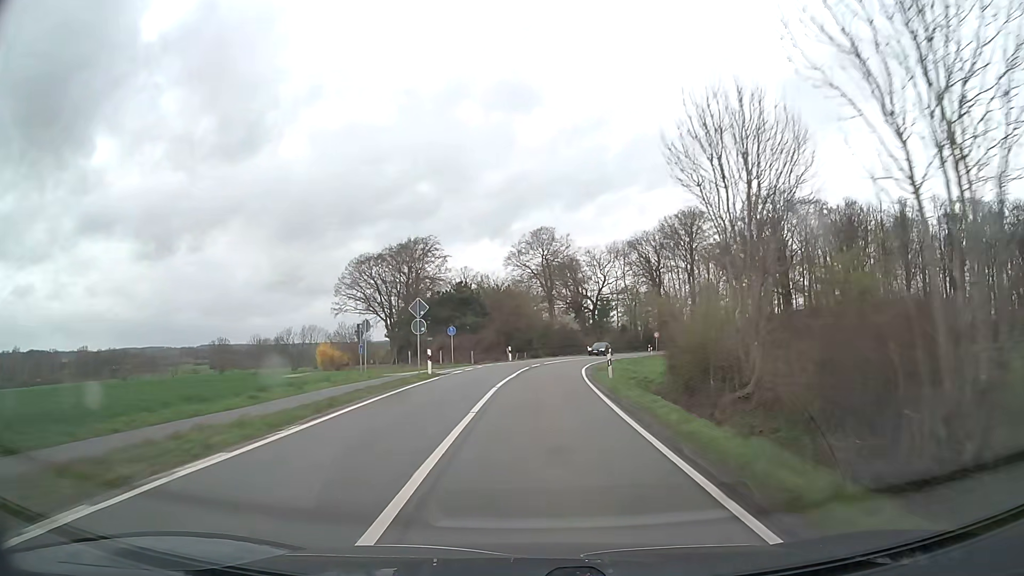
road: secondary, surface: asphalt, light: Day
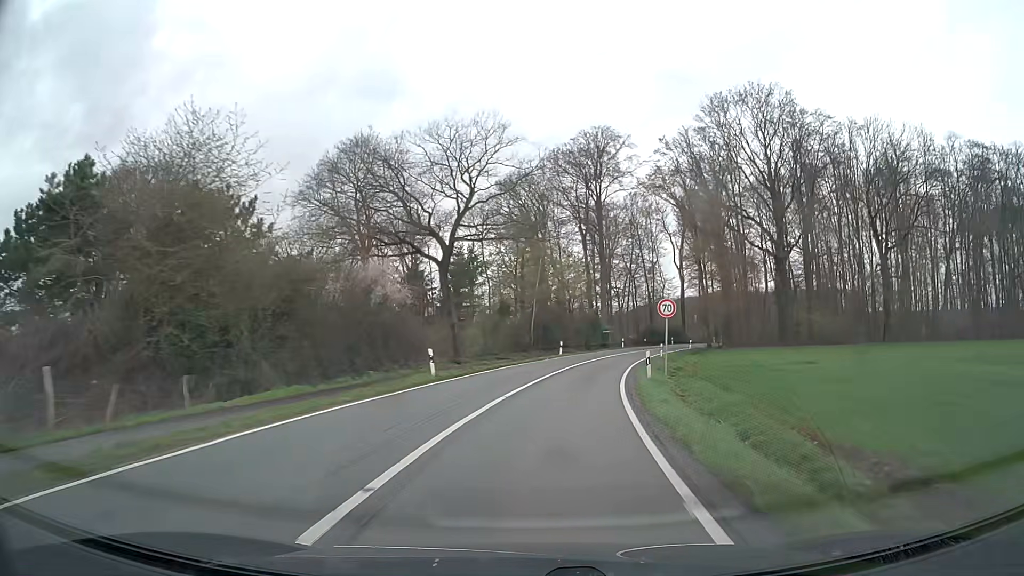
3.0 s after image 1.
(+4.3, +53.9) m; +13°
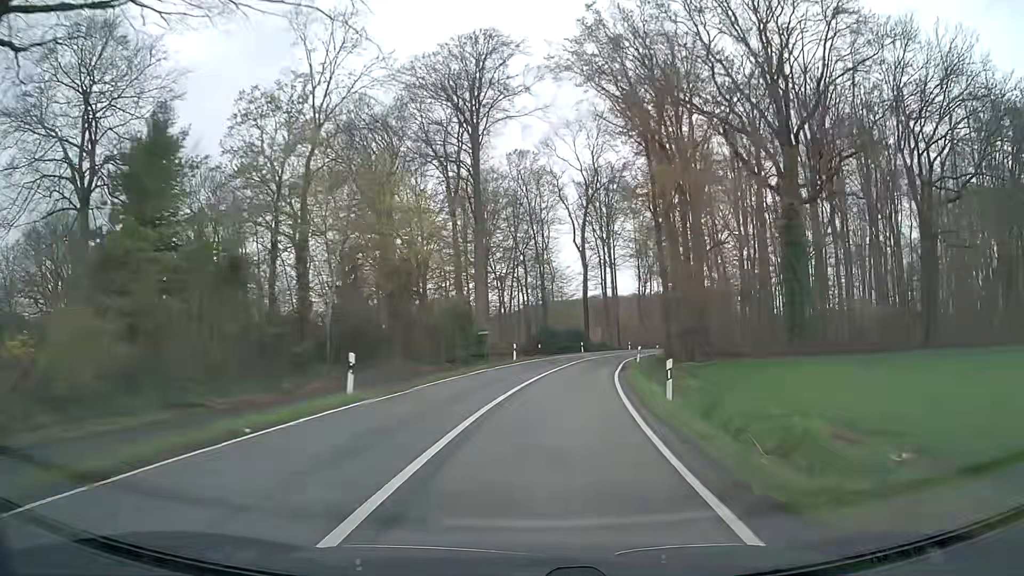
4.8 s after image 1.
(+3.3, +32.6) m; +11°
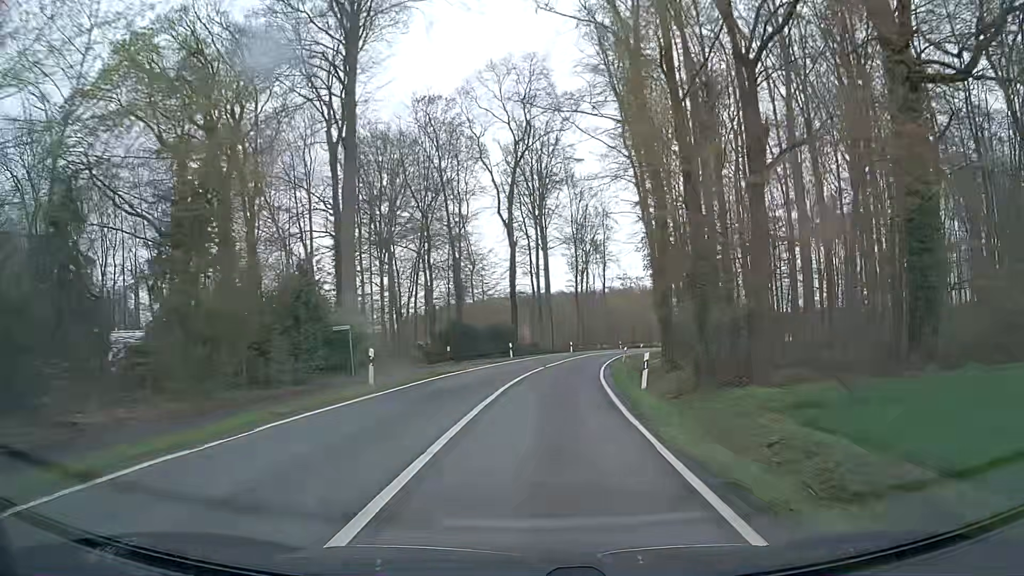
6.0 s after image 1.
(+1.3, +21.9) m; +7°
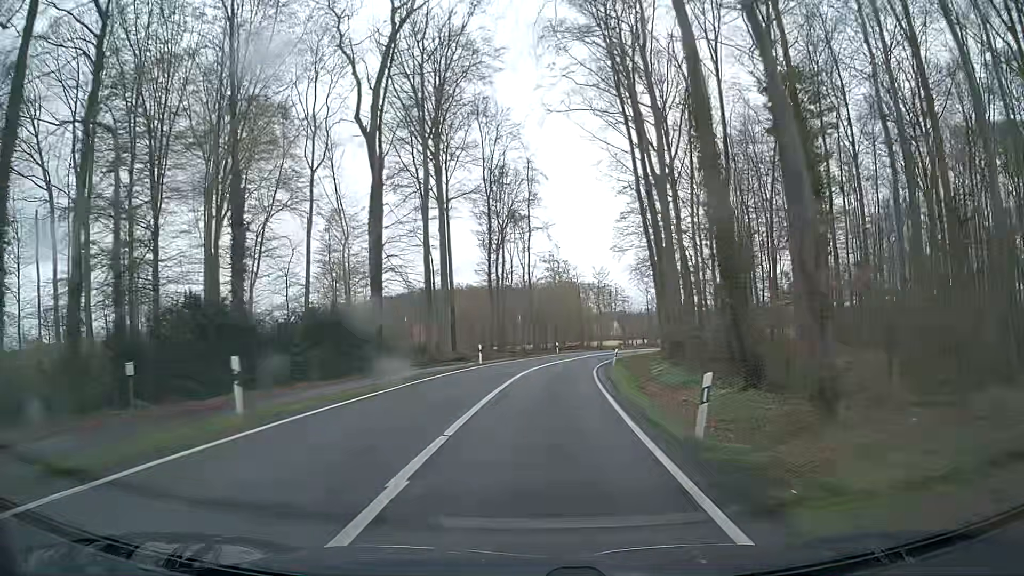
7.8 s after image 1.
(+2.0, +32.9) m; +7°
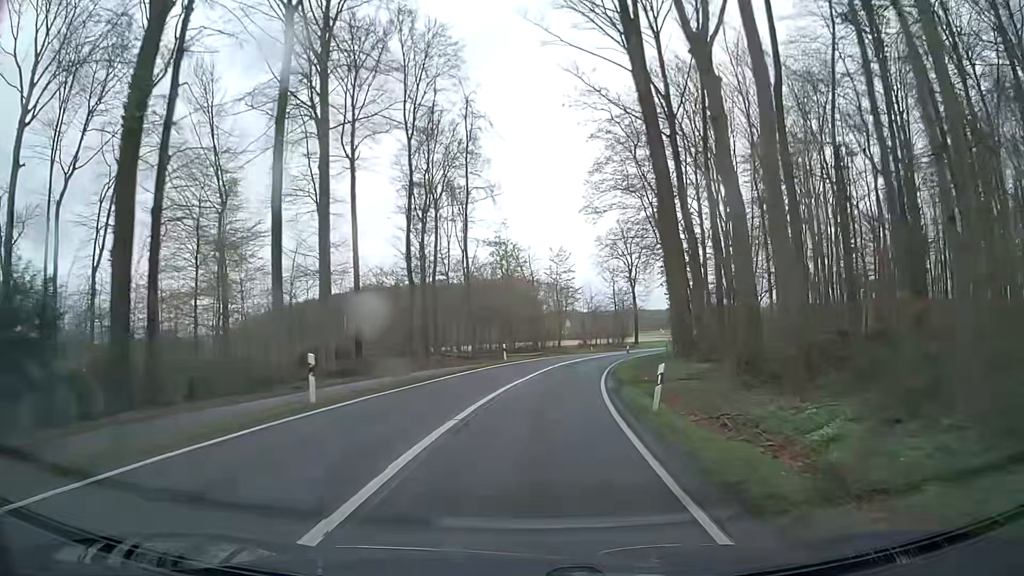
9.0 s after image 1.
(+1.0, +22.0) m; +5°
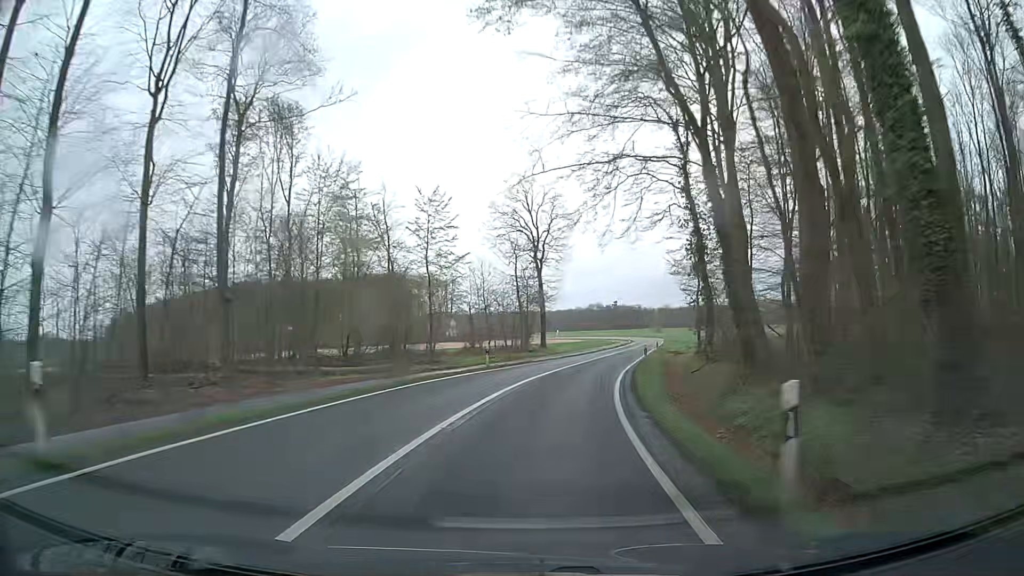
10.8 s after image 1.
(+2.5, +33.0) m; +9°
